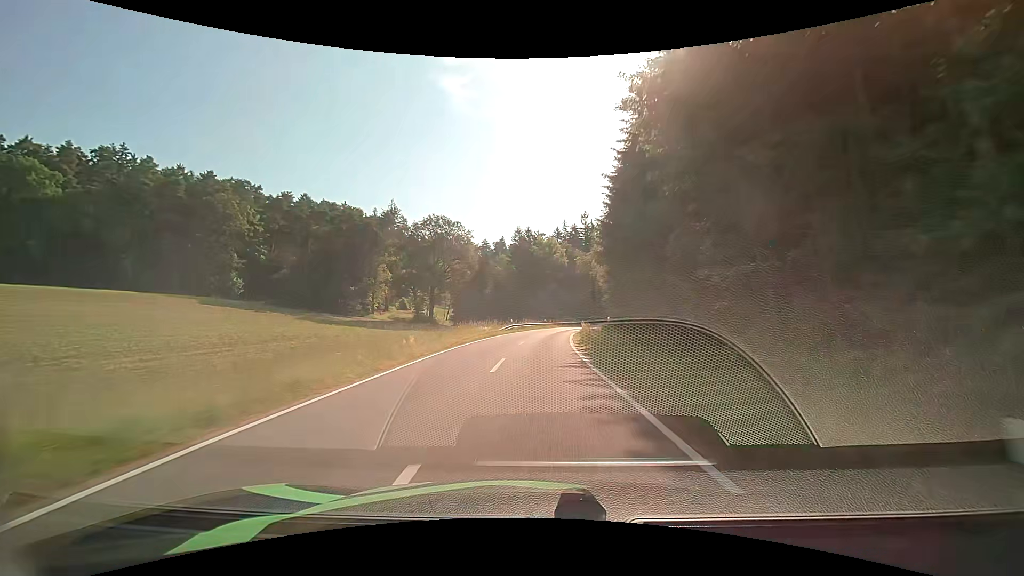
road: tertiary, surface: asphalt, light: Day
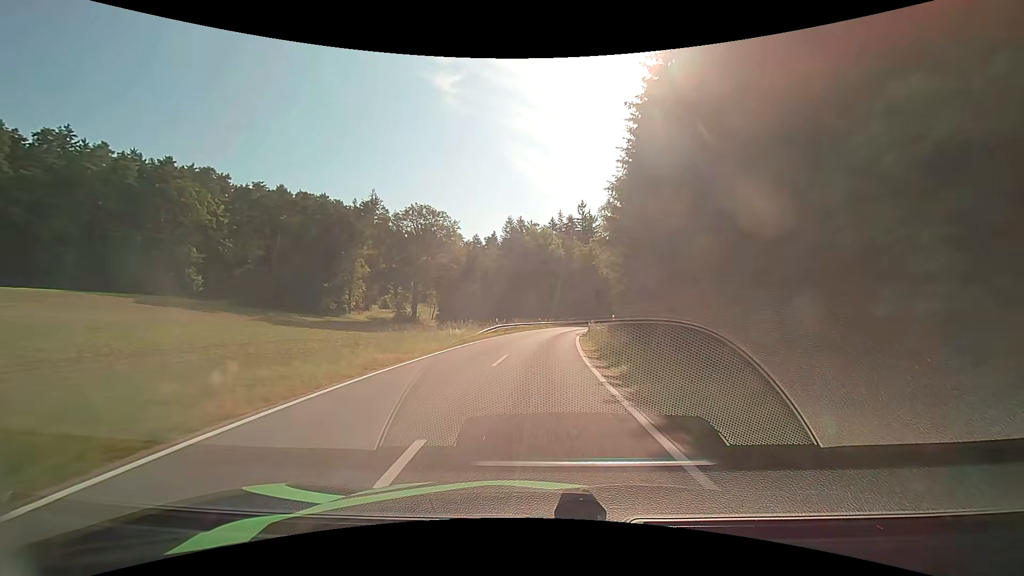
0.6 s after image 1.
(+0.1, +10.8) m; +1°
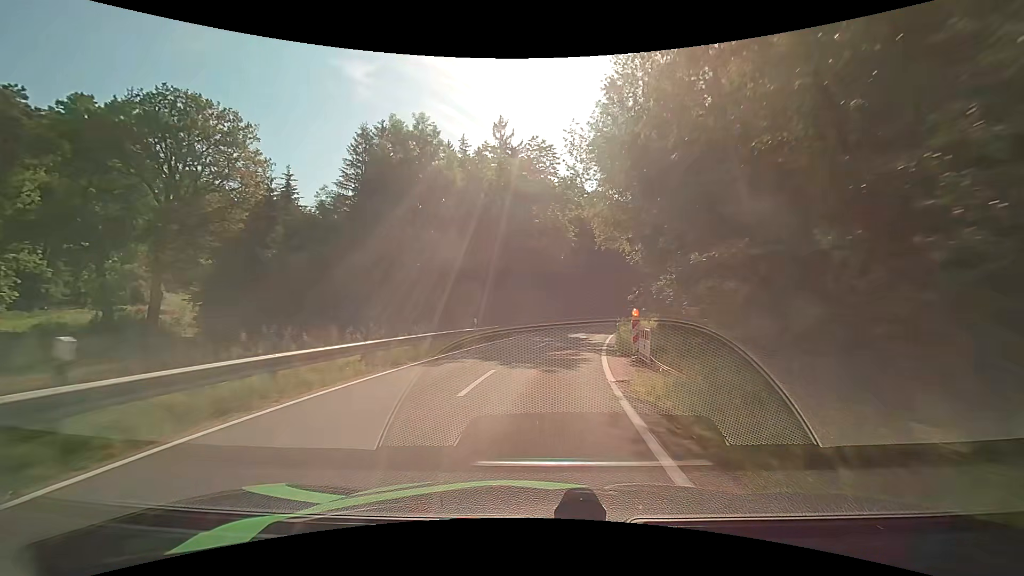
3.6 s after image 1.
(+3.8, +52.1) m; +9°
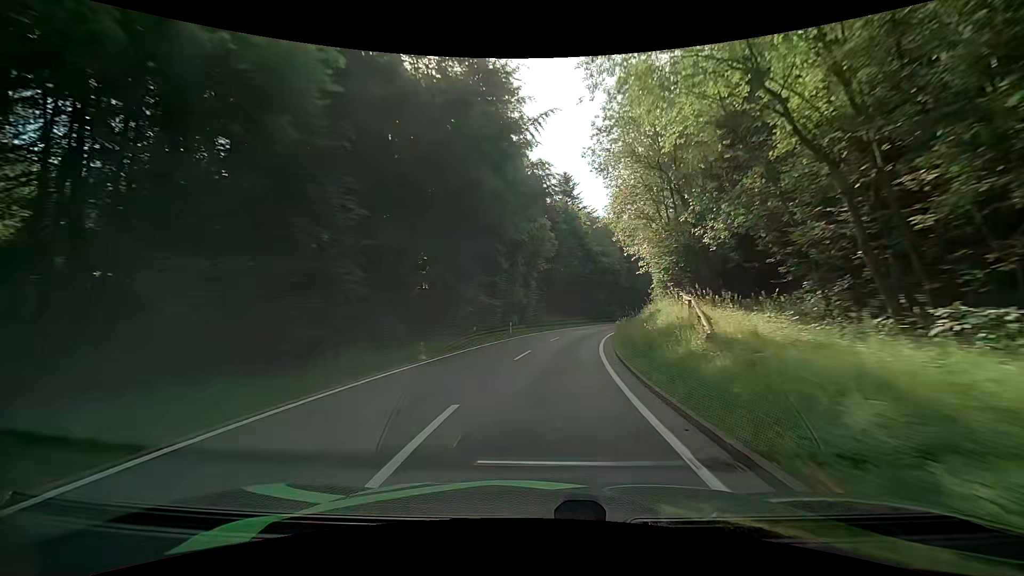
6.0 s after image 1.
(+4.5, +39.9) m; +14°
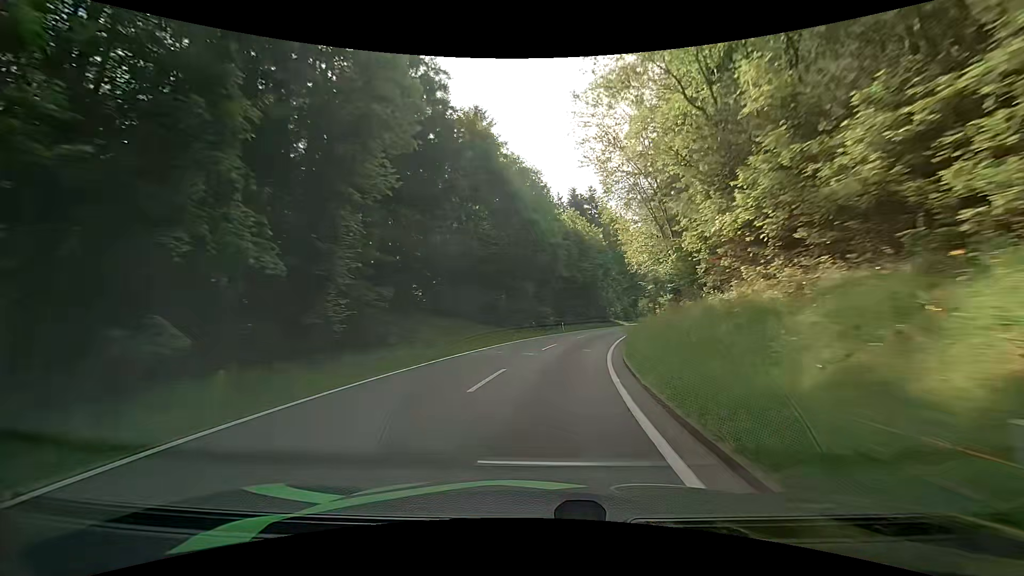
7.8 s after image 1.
(+2.2, +30.0) m; +9°
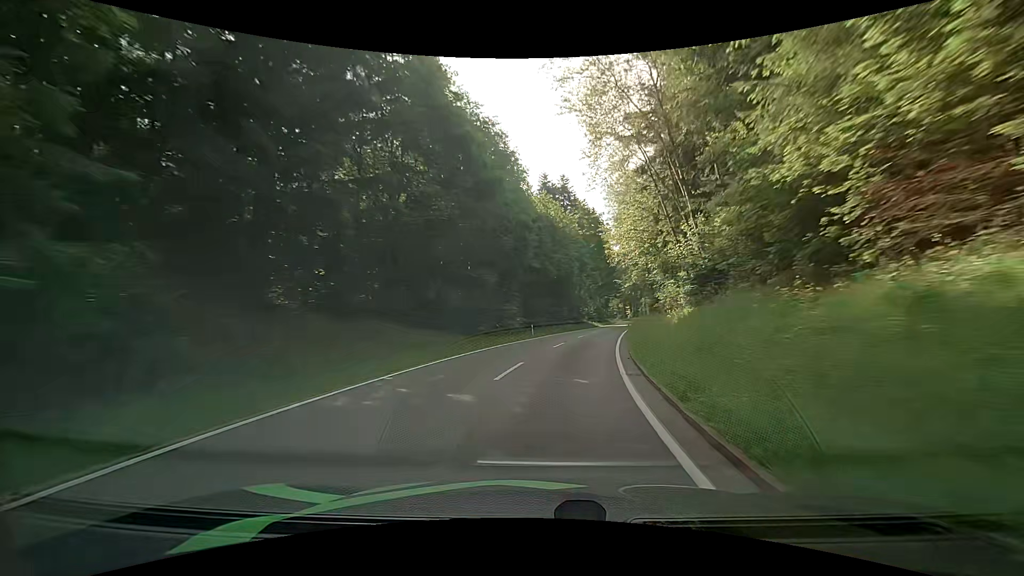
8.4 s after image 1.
(+0.2, +10.2) m; +2°
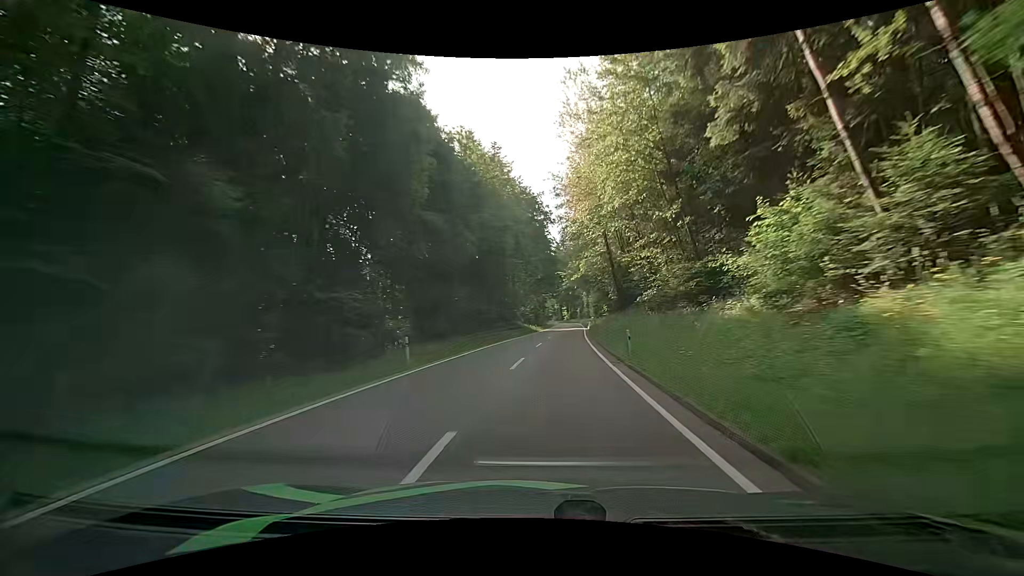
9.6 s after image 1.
(+1.5, +20.8) m; +8°
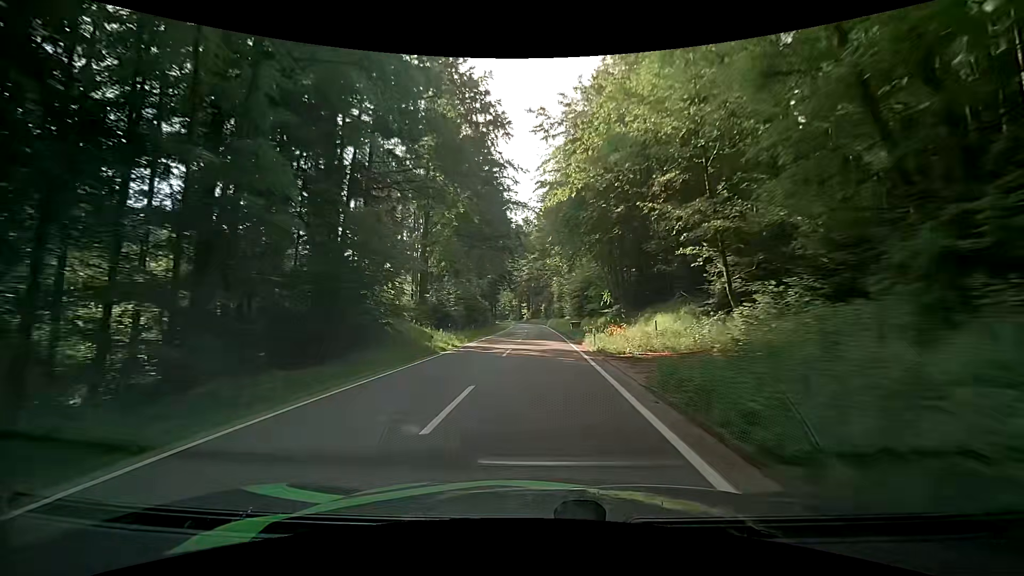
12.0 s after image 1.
(+3.1, +43.4) m; +6°
(0, +10) (0, +20) (0, +30) (0, +40) (0, +50) (0, +60) (0, +70) (0, +80) (-1, +90) (-1, +100) m
